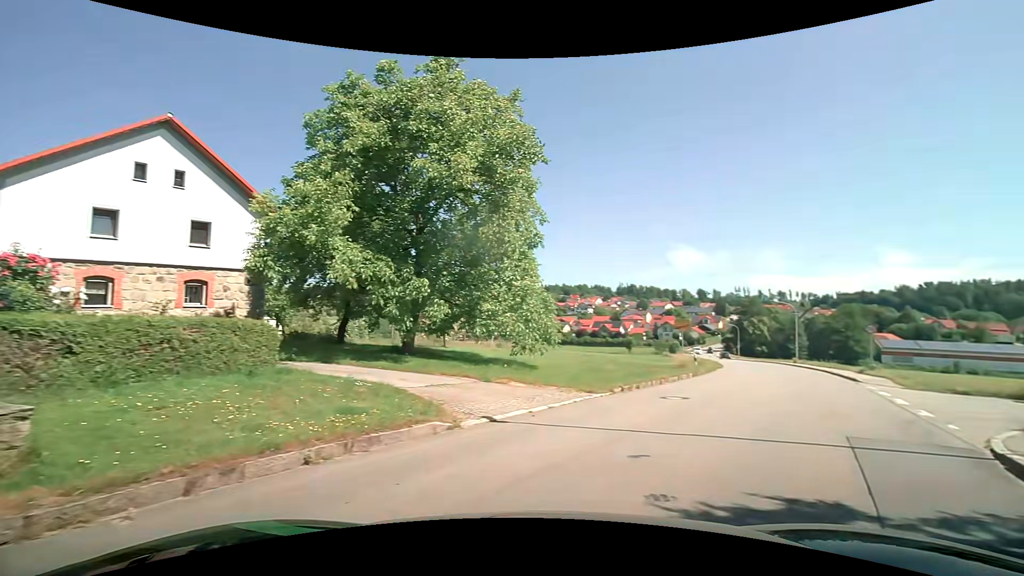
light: Day
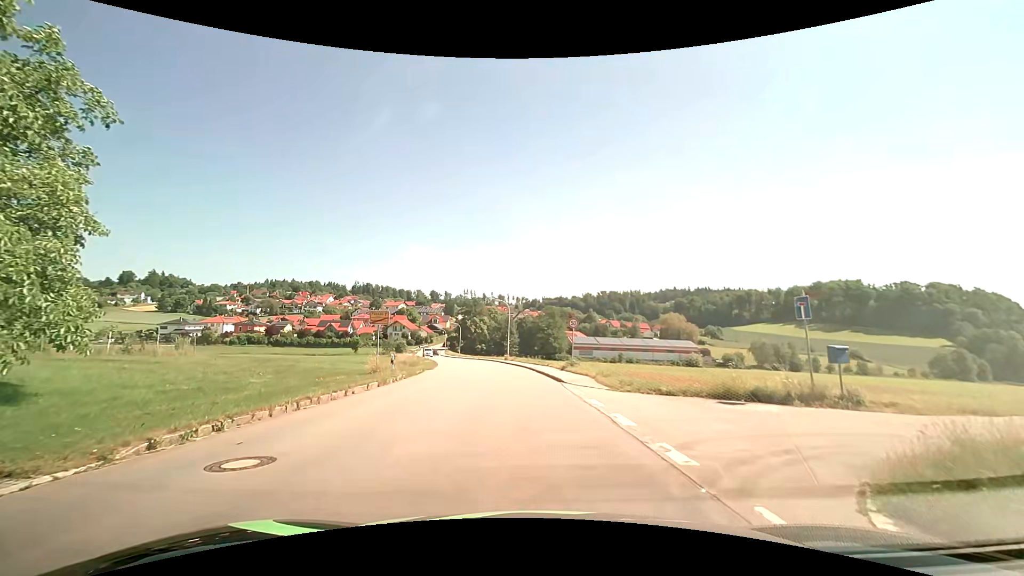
(+3.6, +7.2) m; +35°
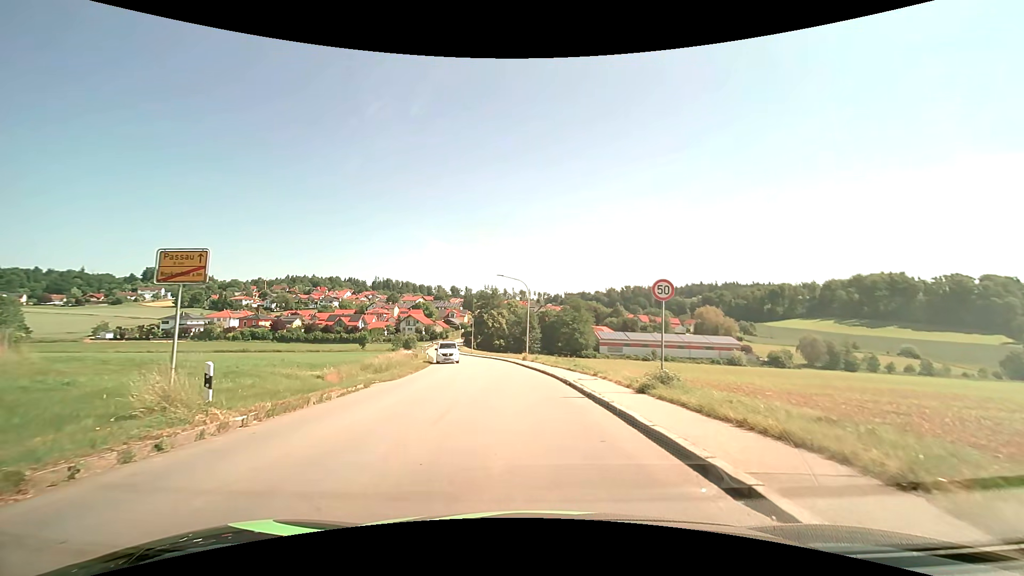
(-0.7, +15.7) m; -4°
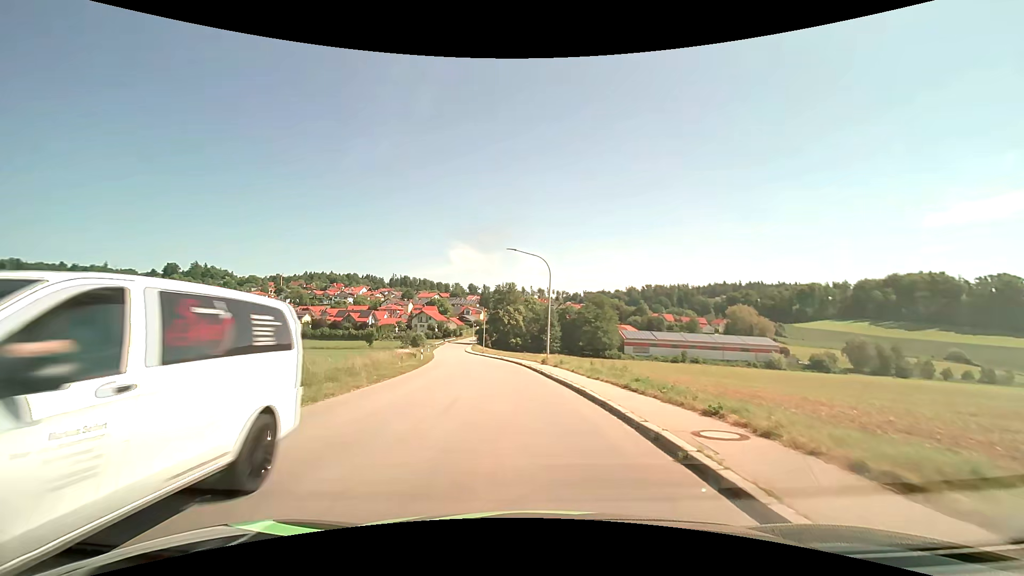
(-0.1, +11.3) m; -1°
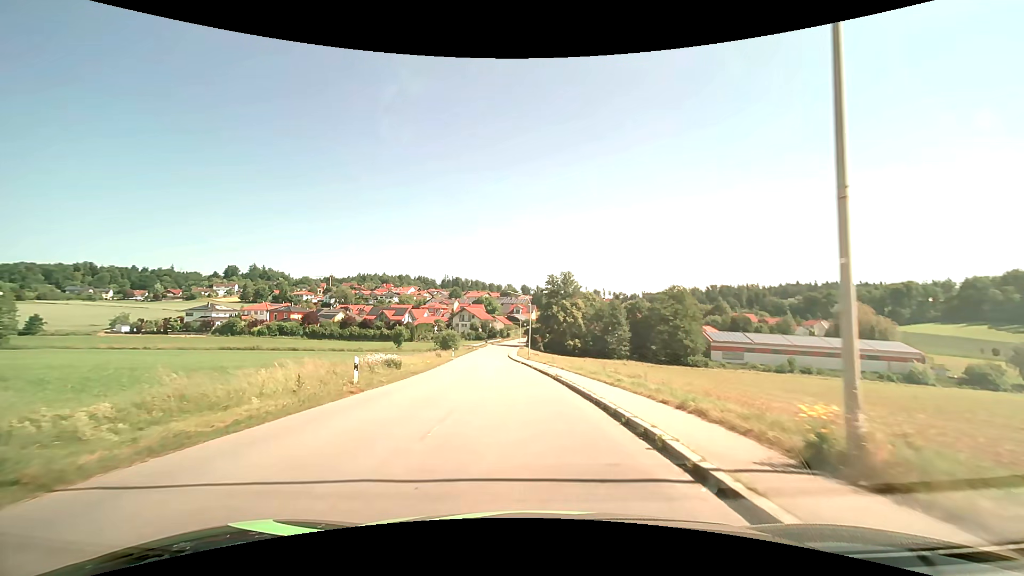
(-1.5, +26.9) m; -6°
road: tertiary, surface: asphalt
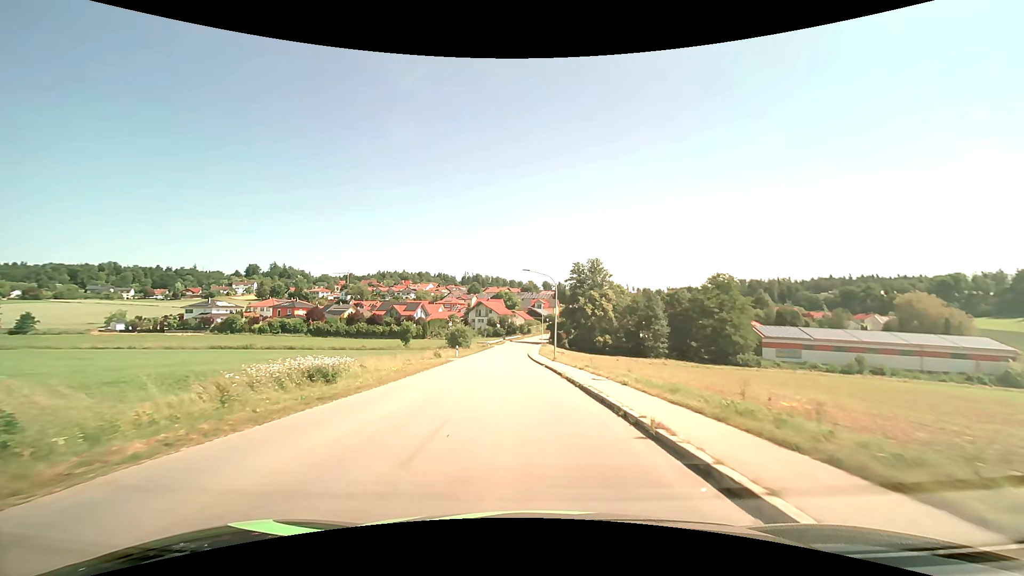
(-0.3, +13.9) m; -2°
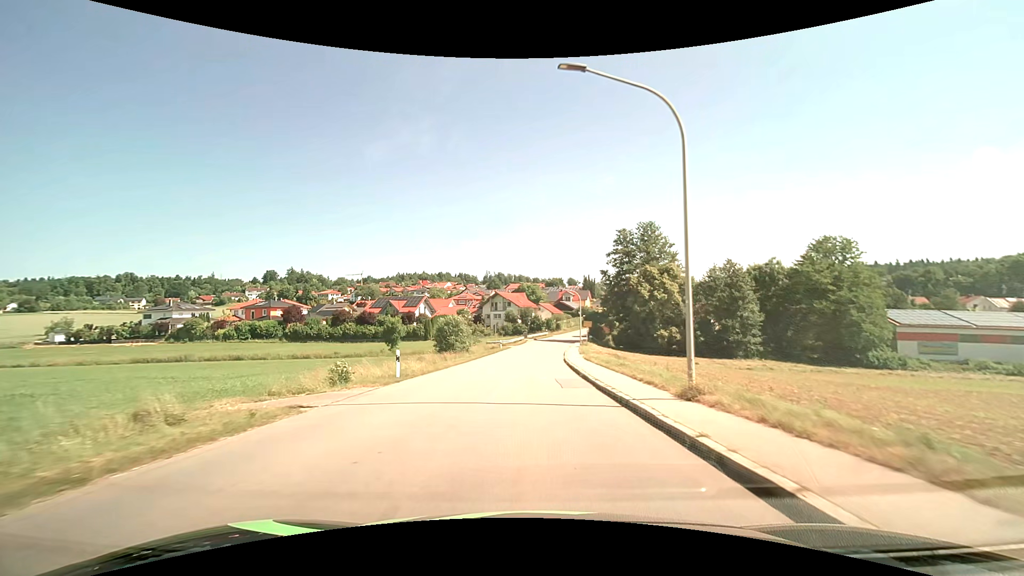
(-0.9, +29.4) m; -3°
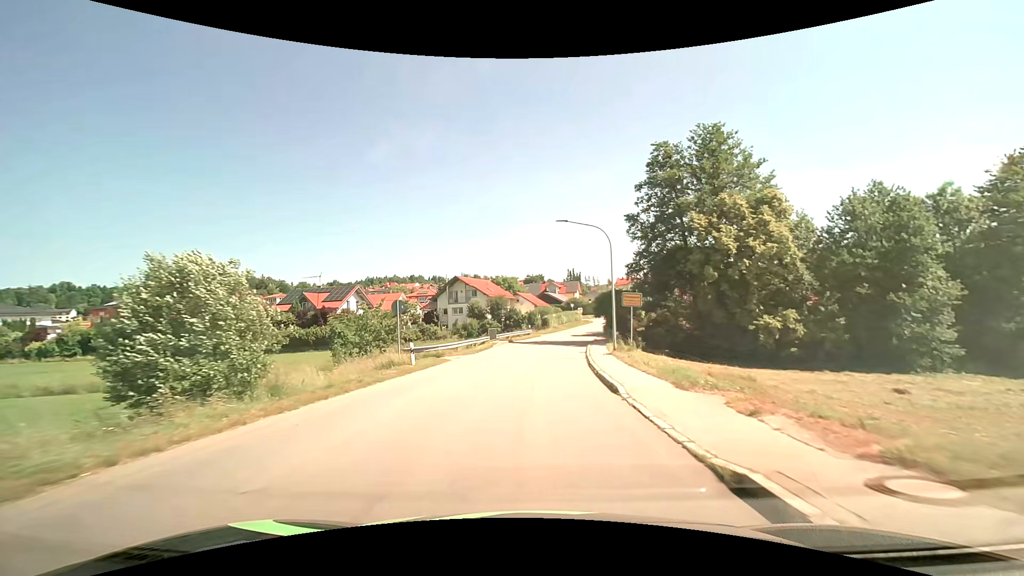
(+0.4, +35.8) m; +2°
(0, +10) (0, +20) (+1, +30) (+2, +40) (+4, +50) (+6, +60) (+8, +69) (+11, +79) (+14, +88) (+18, +98) m
